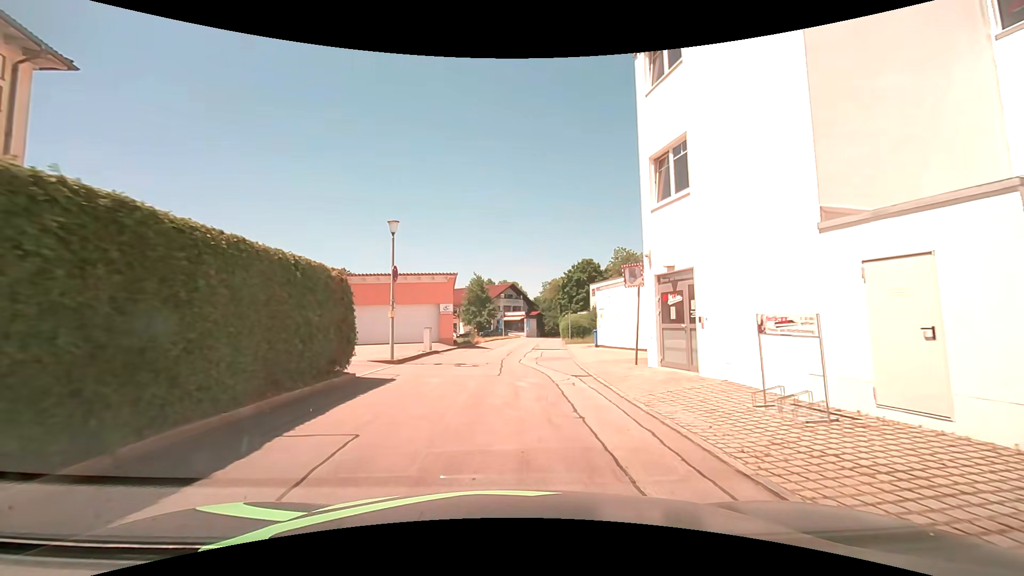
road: residential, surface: asphalt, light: Day
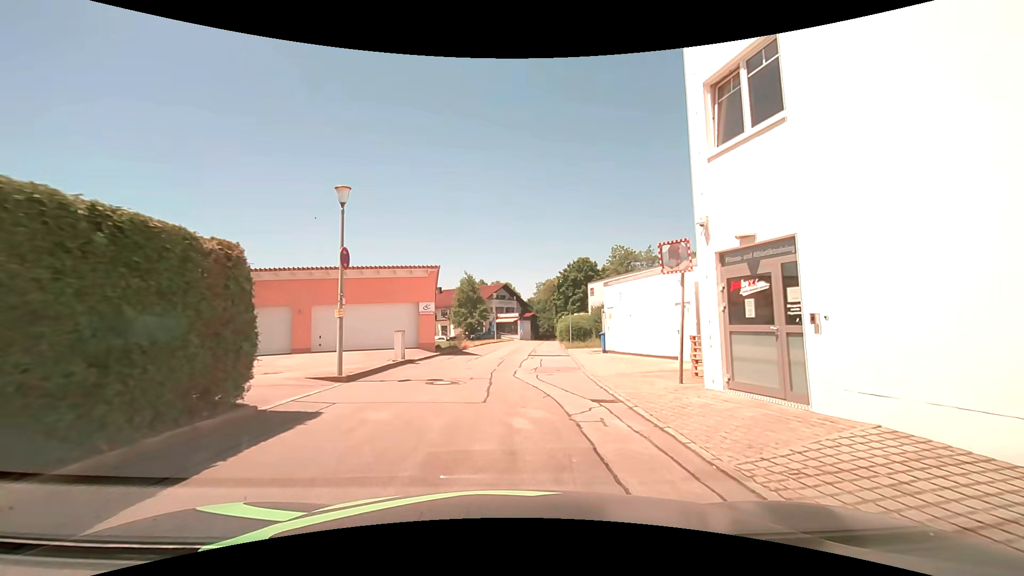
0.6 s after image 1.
(0.0, +4.5) m; 0°
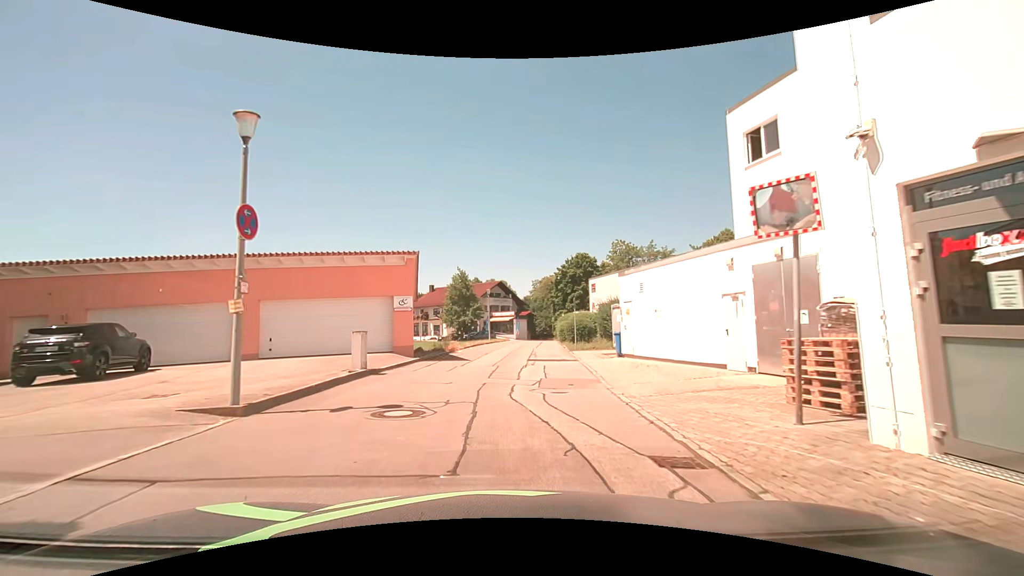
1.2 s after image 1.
(0.0, +4.4) m; +1°
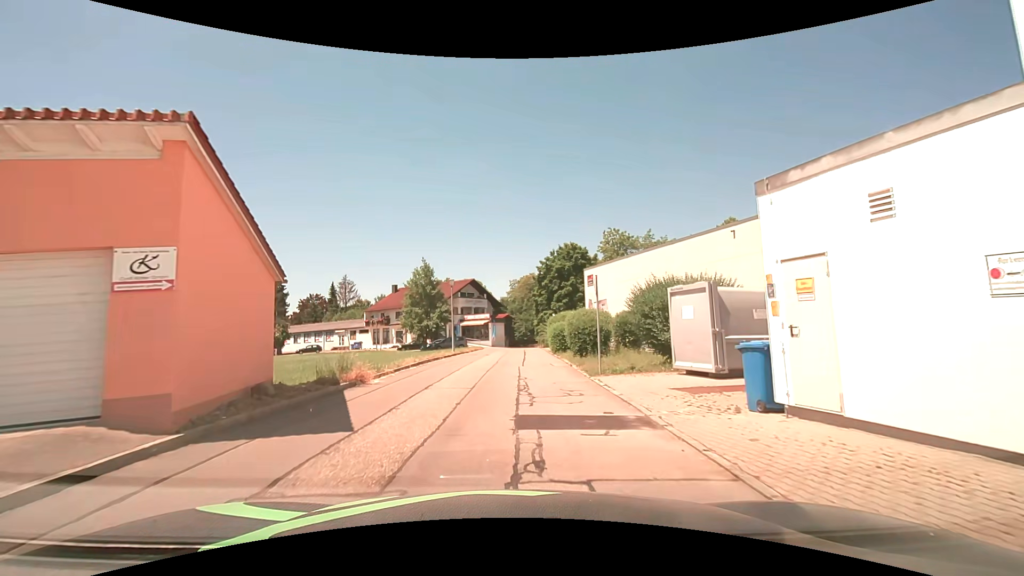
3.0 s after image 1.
(+0.5, +13.1) m; +3°
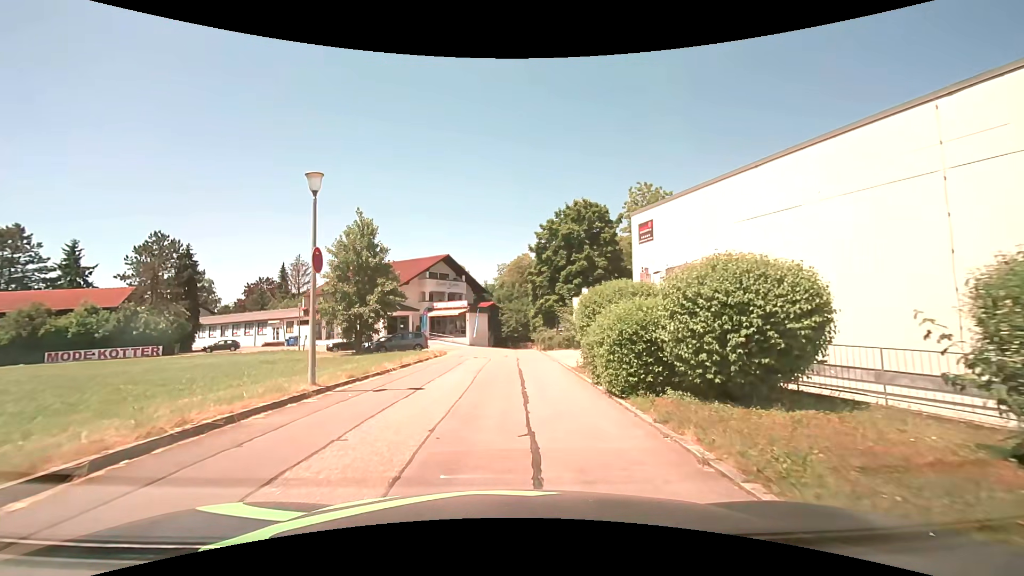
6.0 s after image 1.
(+0.7, +21.4) m; +2°
(0, +10) (0, +20) (+1, +30) (0, +40) (-3, +49) (-11, +54) (-21, +55) (-31, +52) (-41, +50) (-50, +48) m
